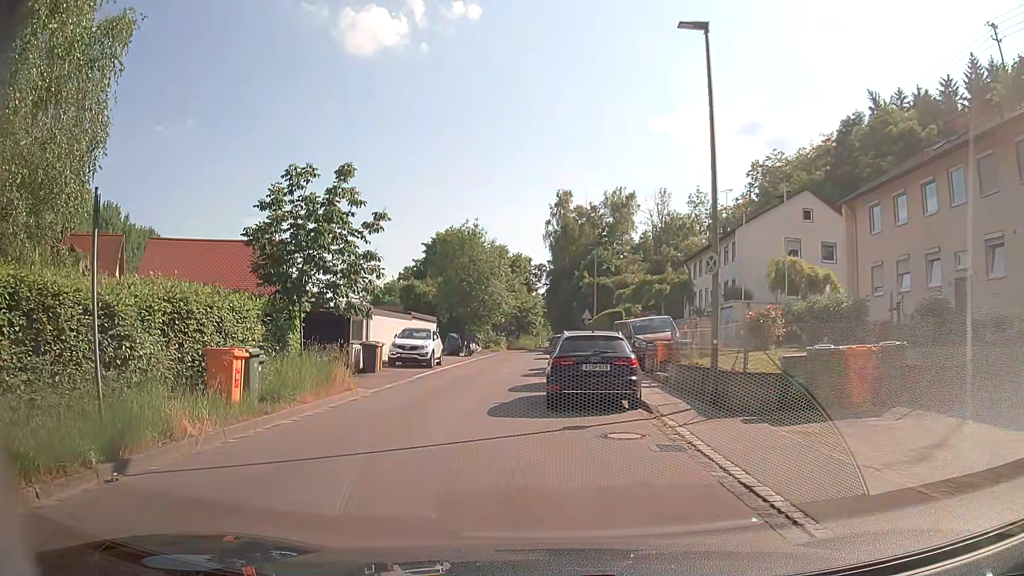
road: tertiary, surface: asphalt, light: Day
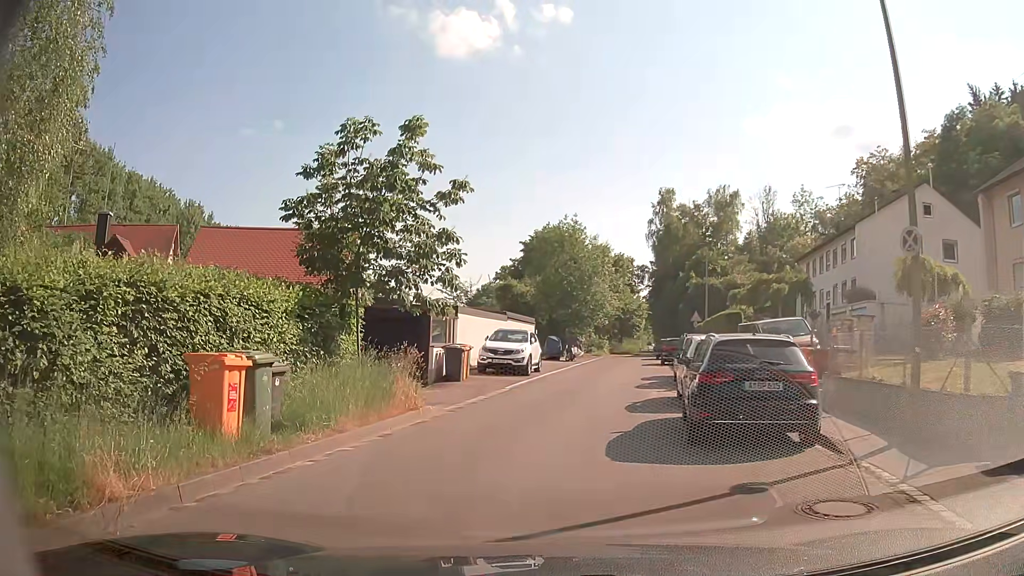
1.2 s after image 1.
(-0.3, +3.9) m; -7°
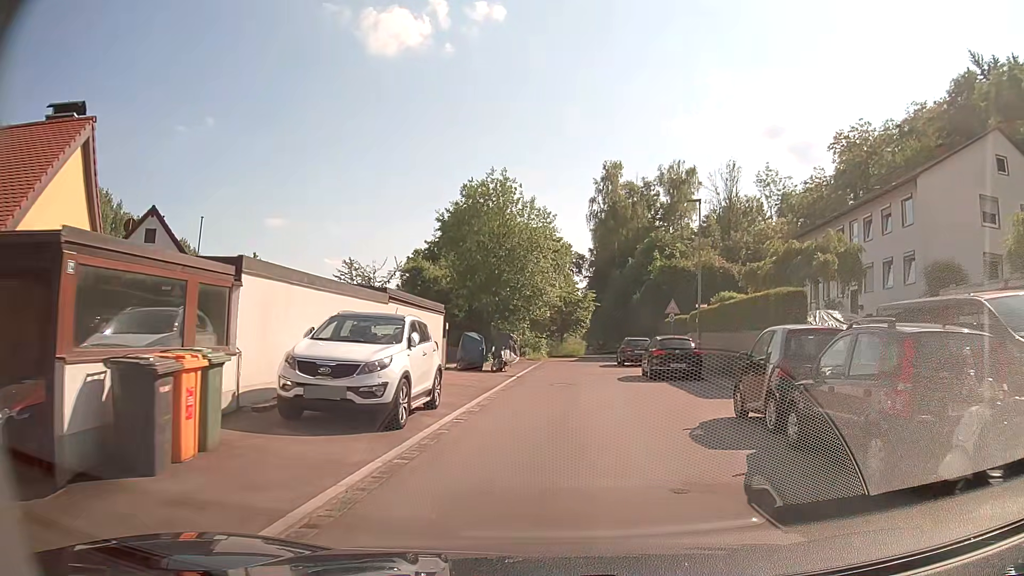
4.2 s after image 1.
(-0.1, +15.0) m; +5°
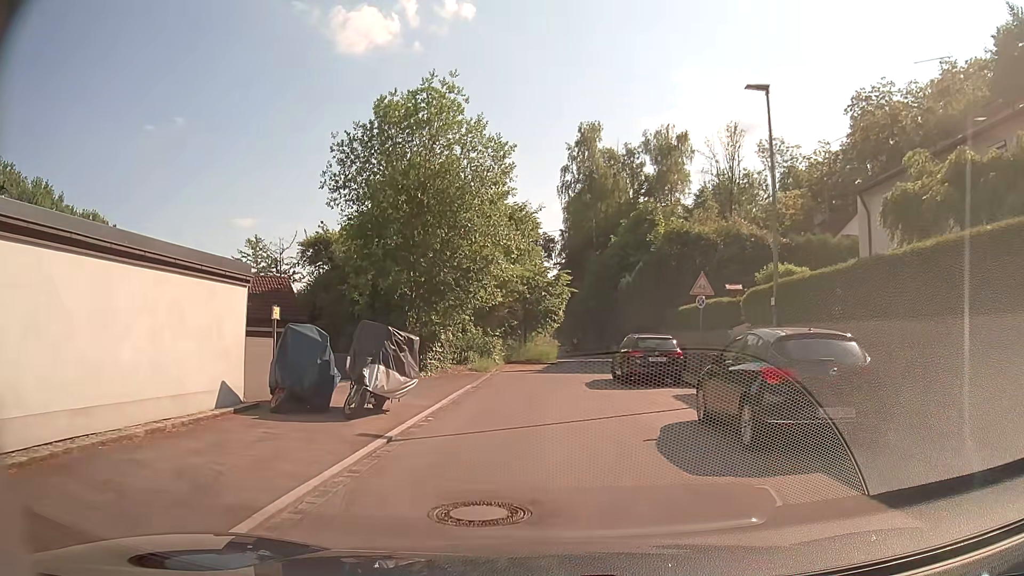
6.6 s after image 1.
(+0.7, +14.8) m; +3°
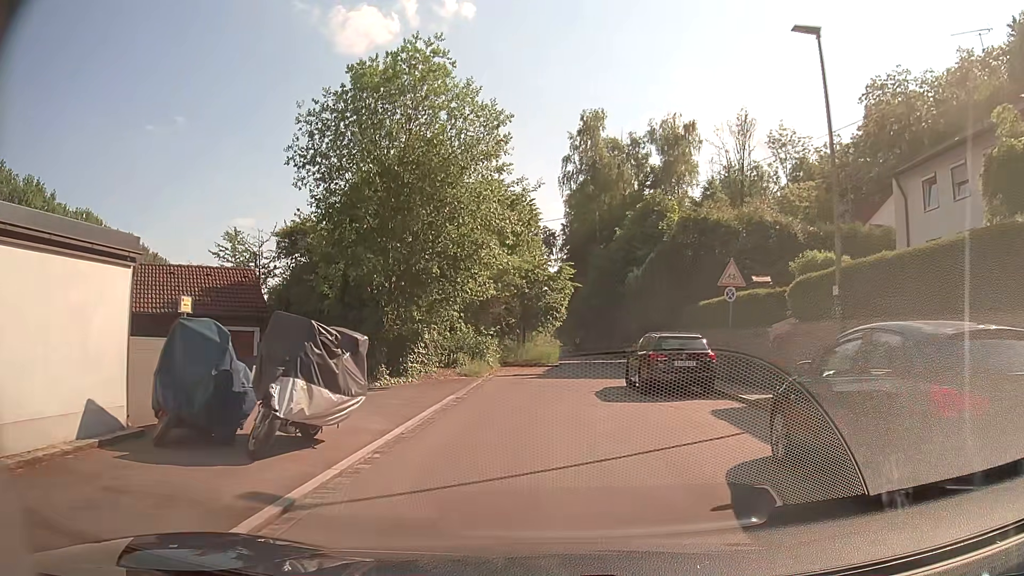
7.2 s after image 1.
(0.0, +3.7) m; 0°
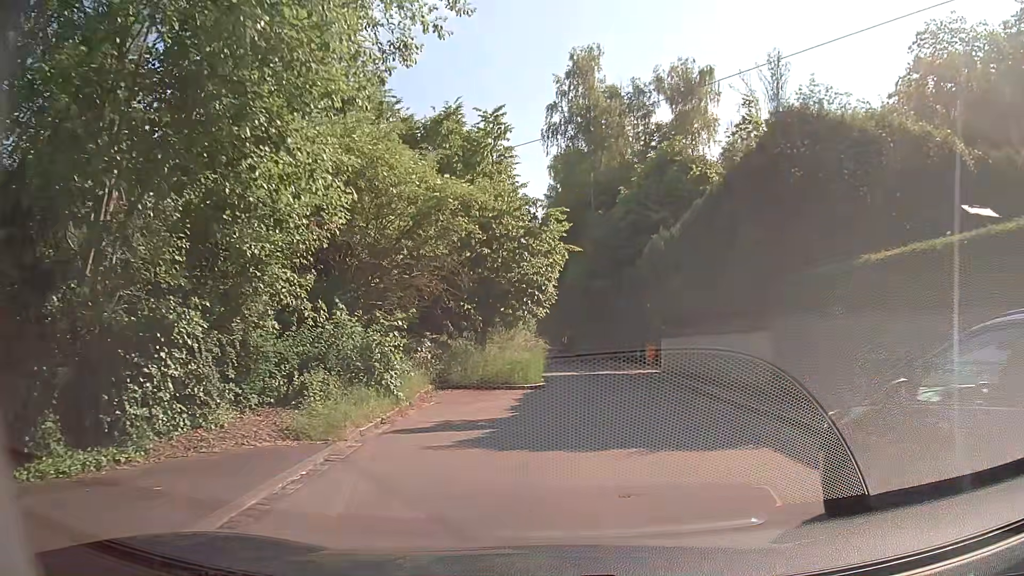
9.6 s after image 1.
(+0.1, +14.6) m; +1°
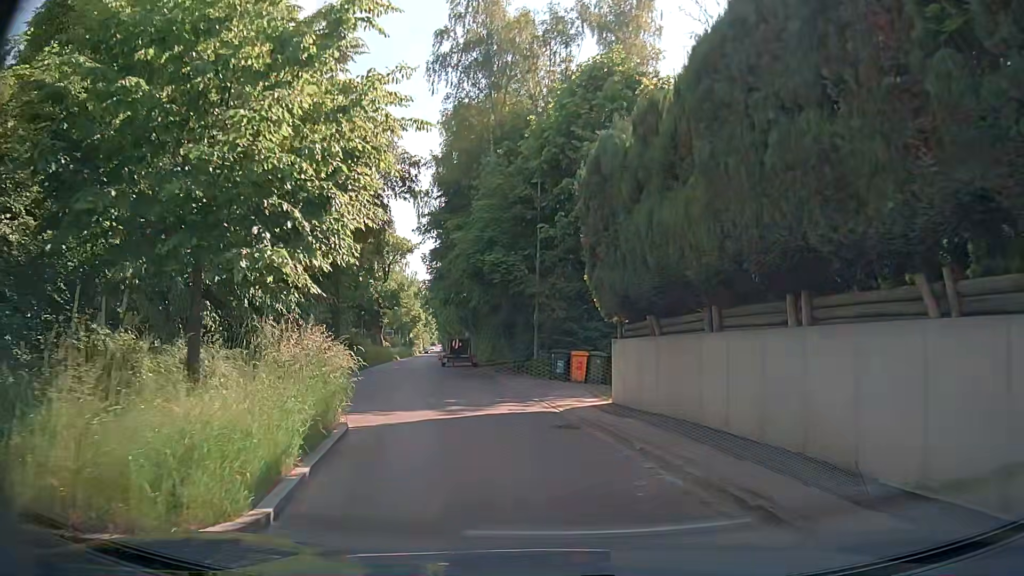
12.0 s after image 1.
(+1.2, +13.3) m; +7°
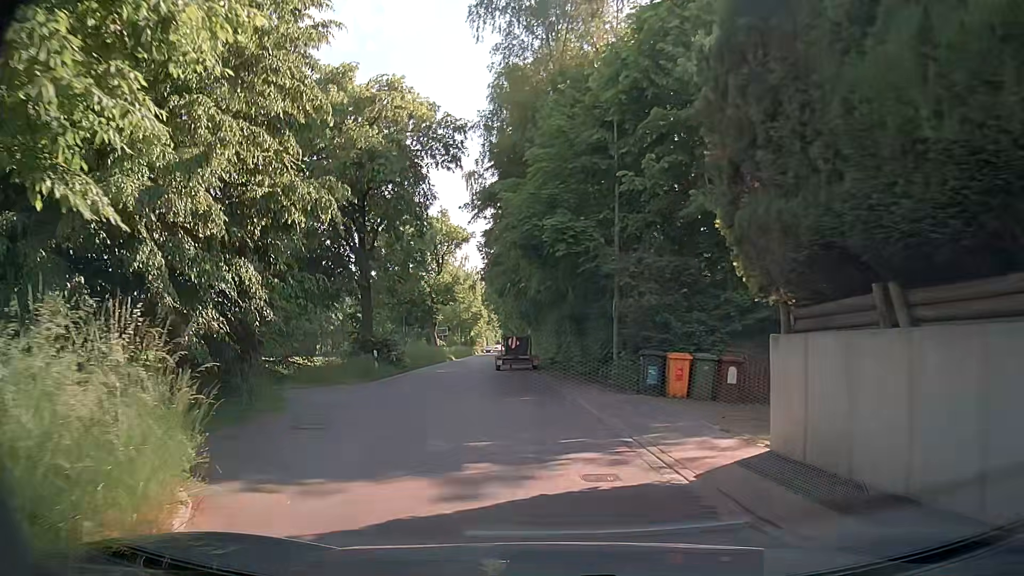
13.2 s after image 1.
(-0.2, +6.7) m; -4°
